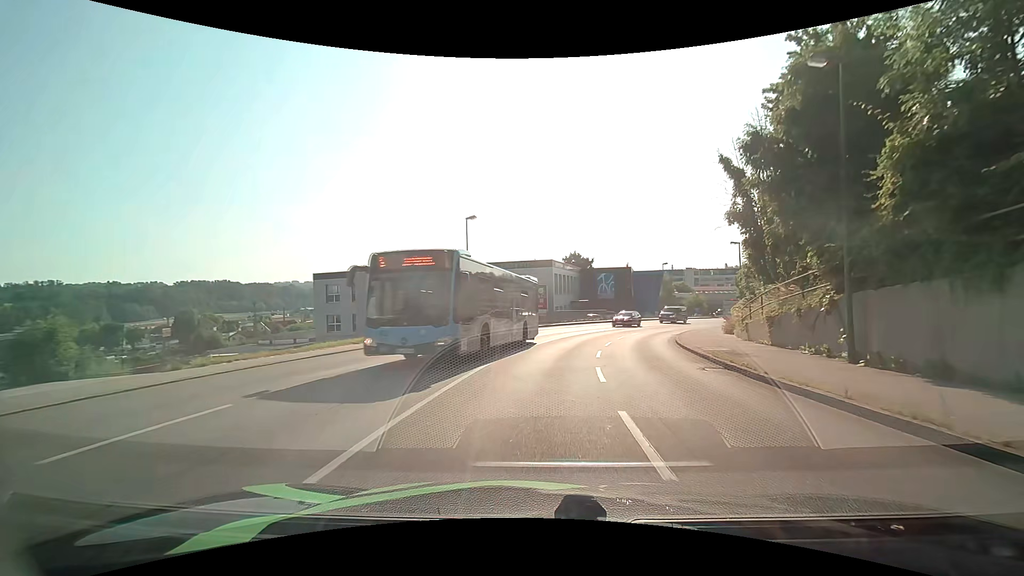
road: tertiary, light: Day
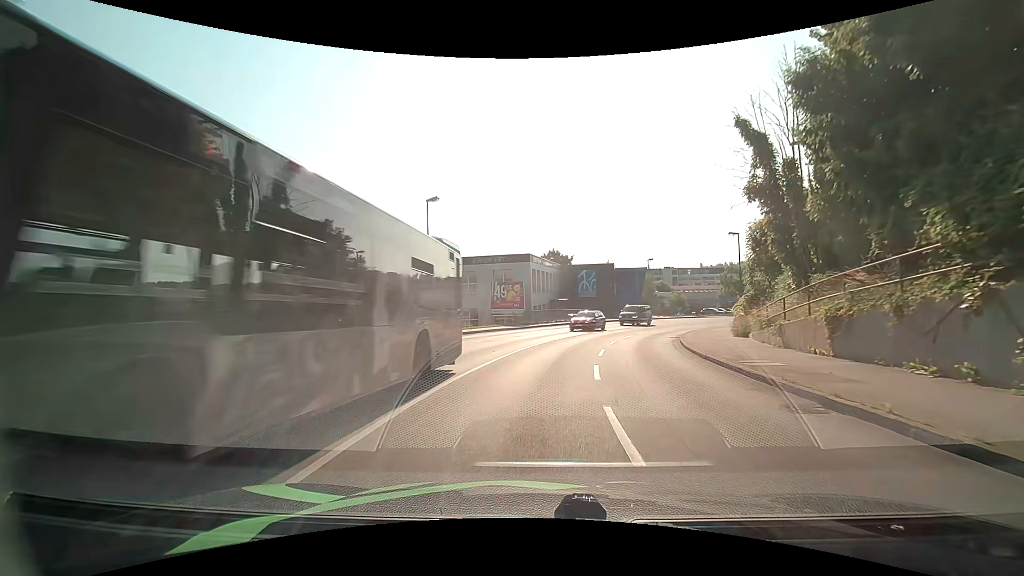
(+0.1, +5.7) m; +2°
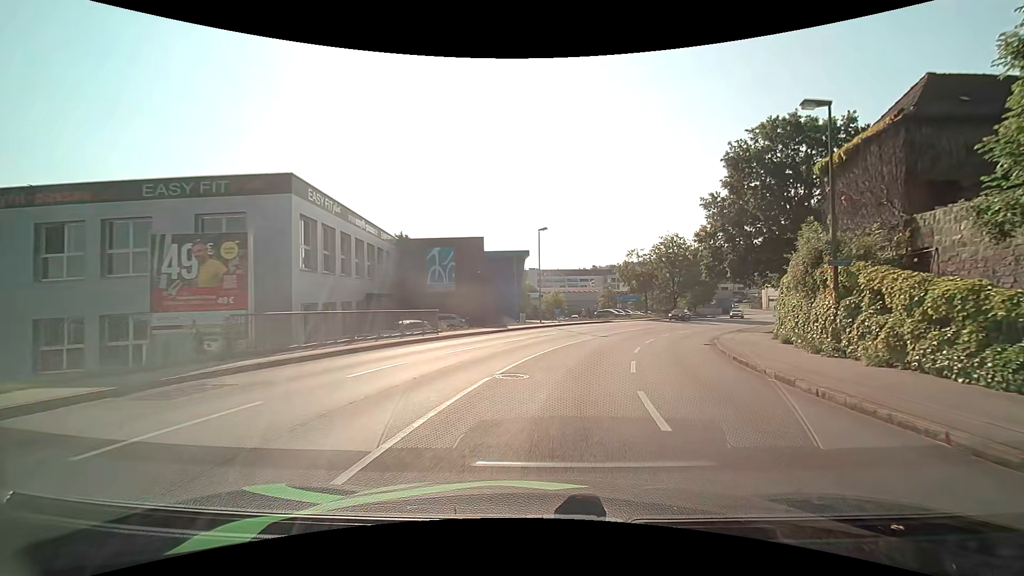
(+3.2, +28.7) m; +16°
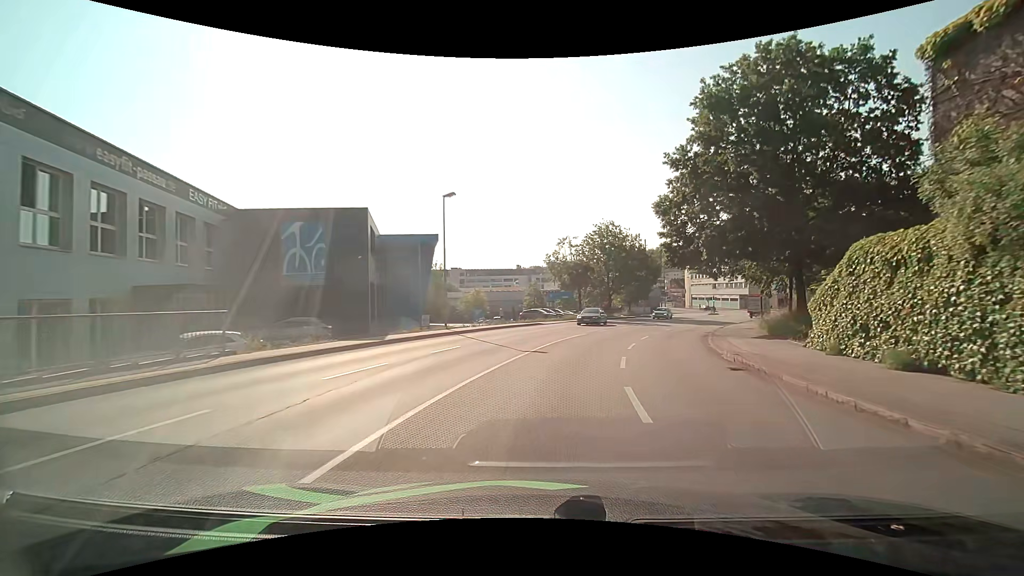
(+0.9, +12.1) m; +8°
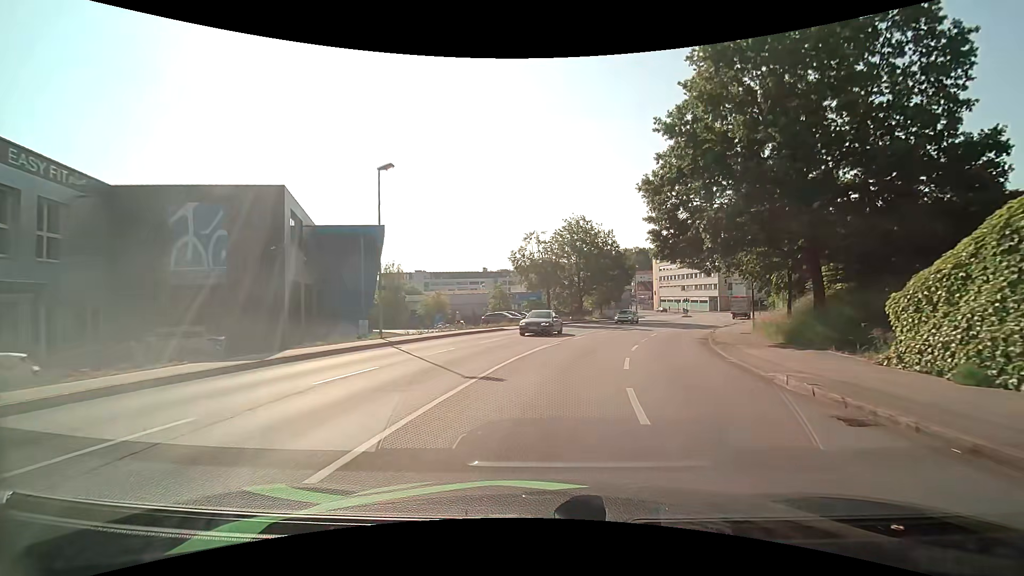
(+0.2, +6.0) m; +4°
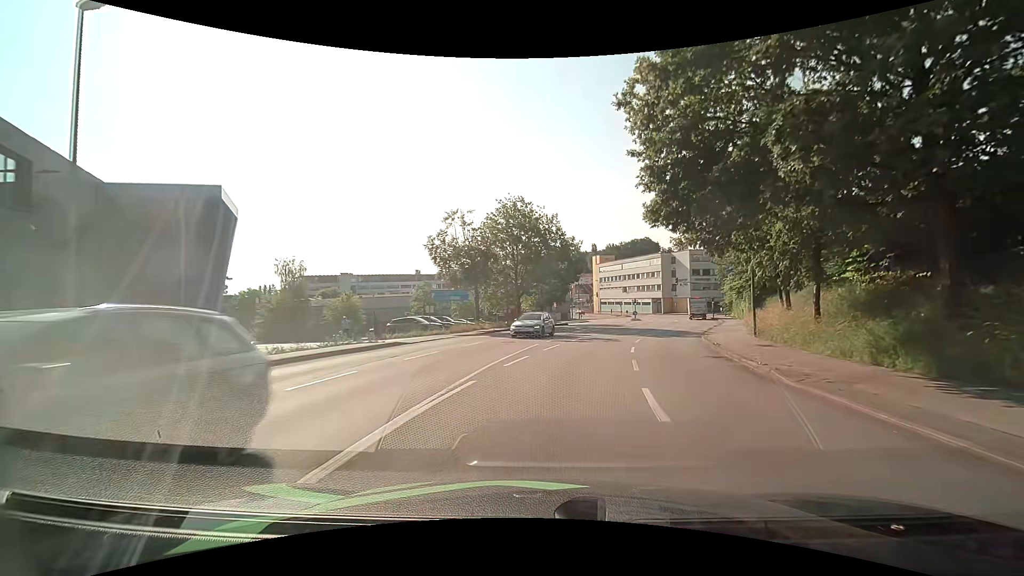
(+0.8, +12.0) m; +7°
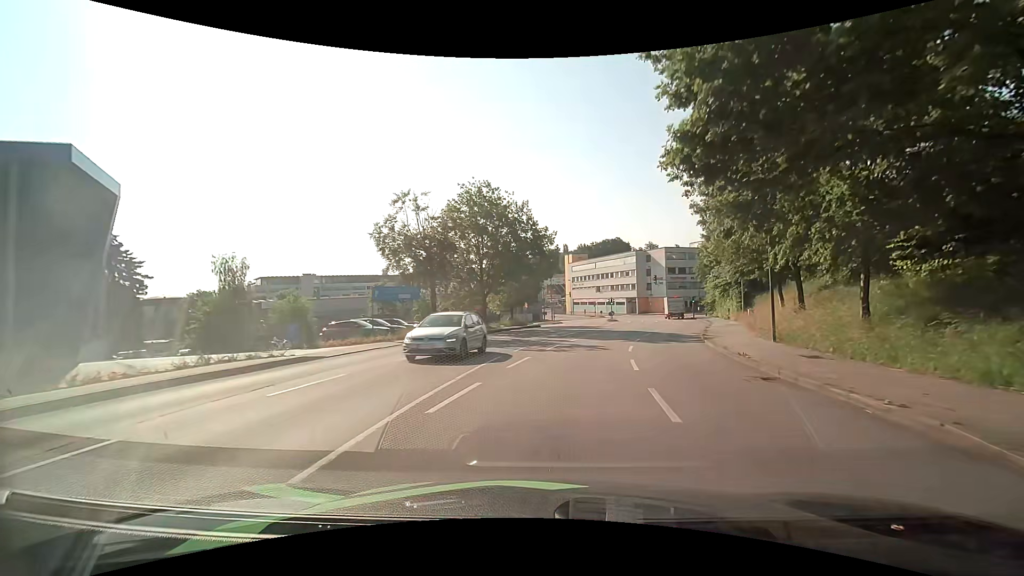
(+0.2, +6.0) m; +3°
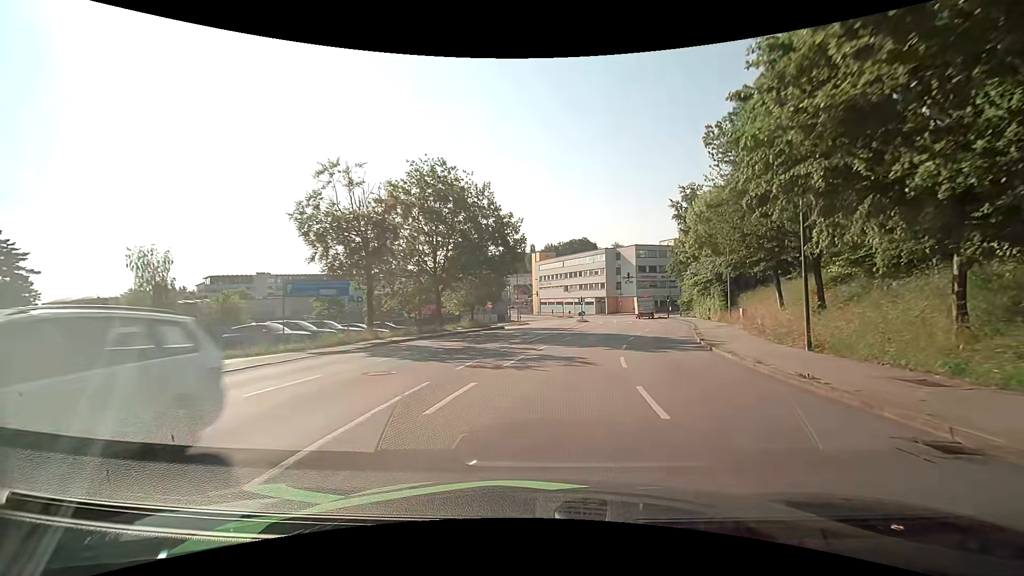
(+0.2, +5.9) m; +4°
(+1, +10) (+2, +20) (+4, +30) (+6, +39) (+8, +49) (+10, +59) (+11, +69) (+12, +79) (+11, +89) (+10, +99) m
